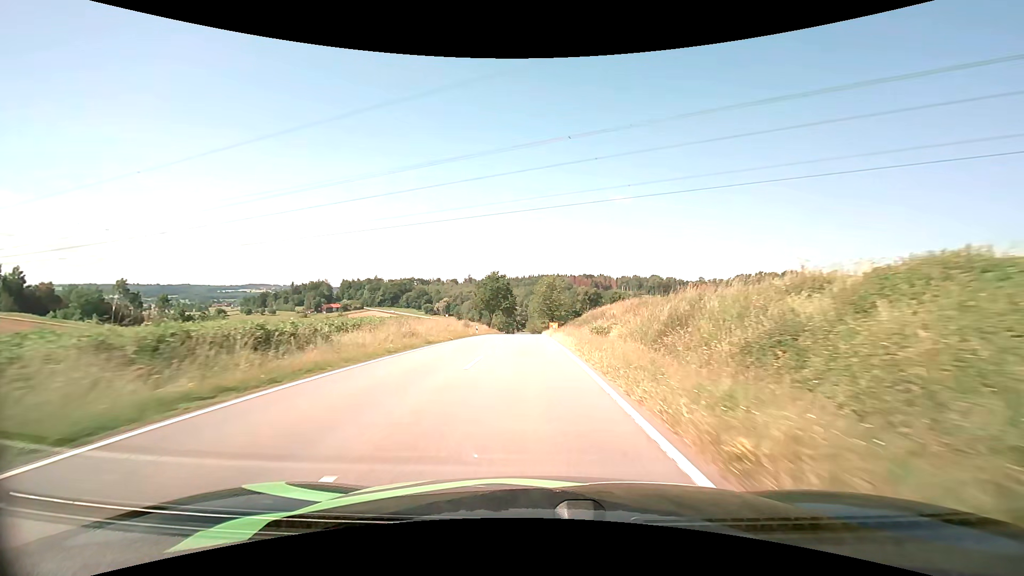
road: tertiary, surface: asphalt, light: Day
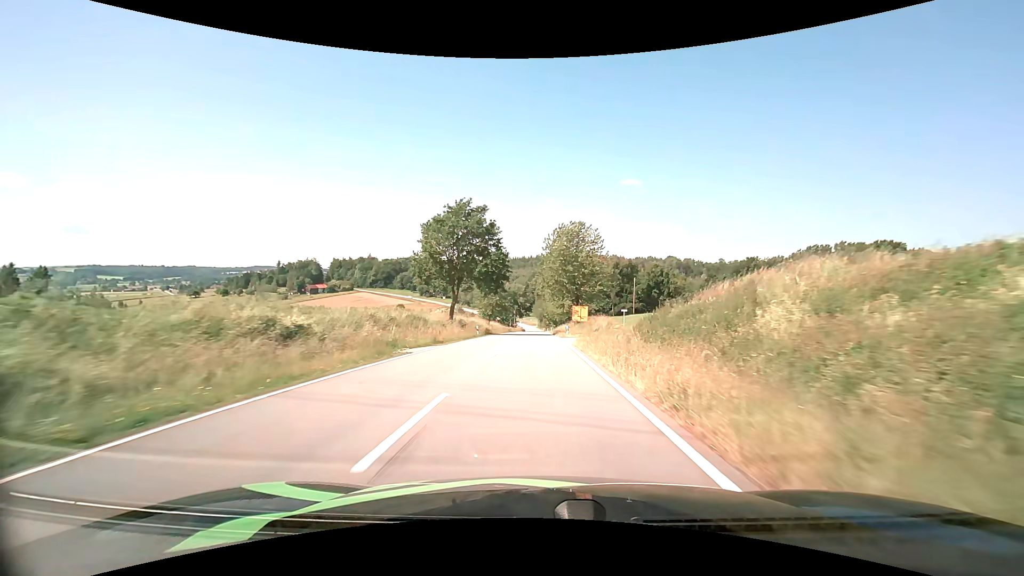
(-0.8, +58.1) m; -1°
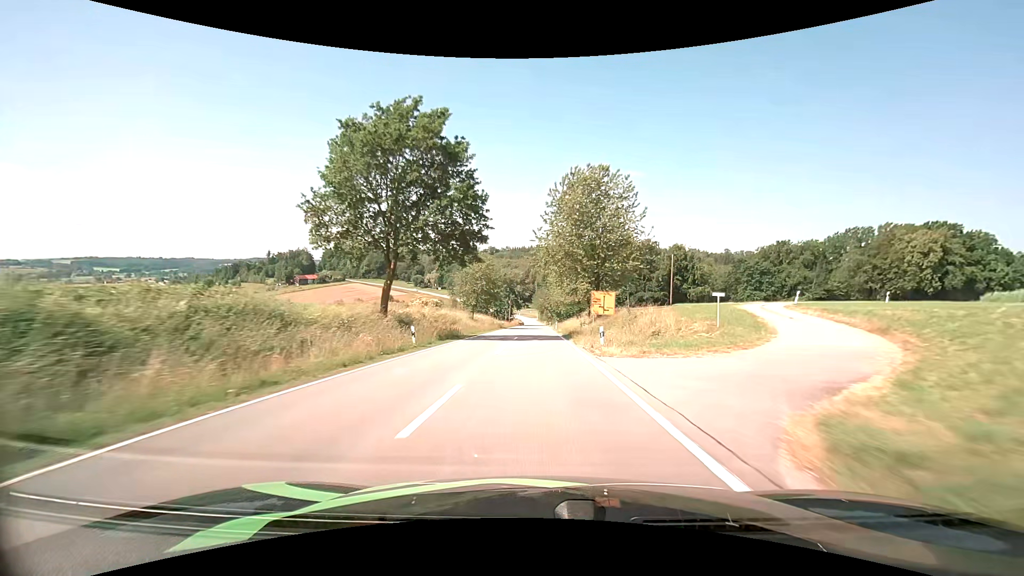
(0.0, +23.7) m; 0°
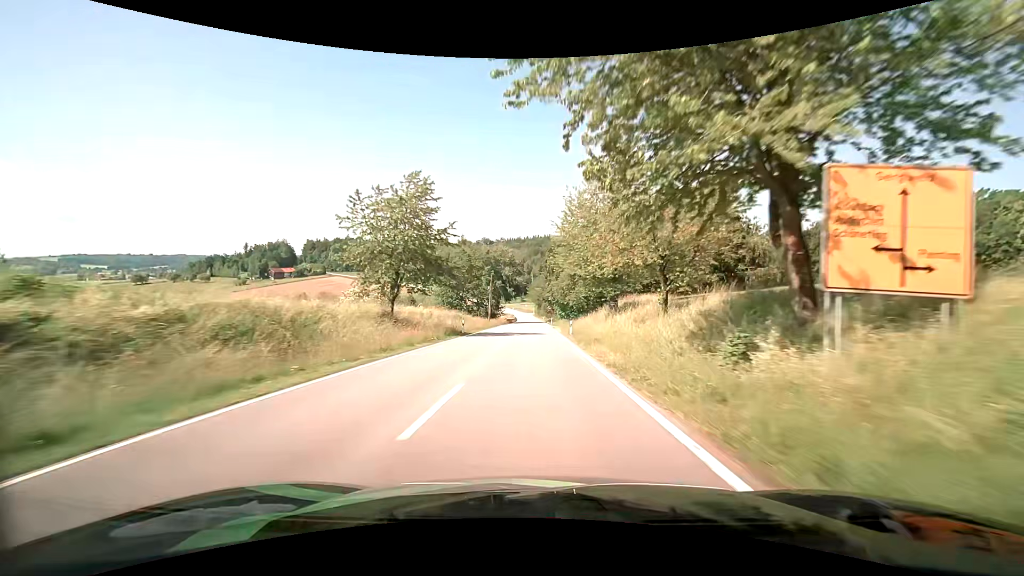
(+0.2, +37.2) m; 0°
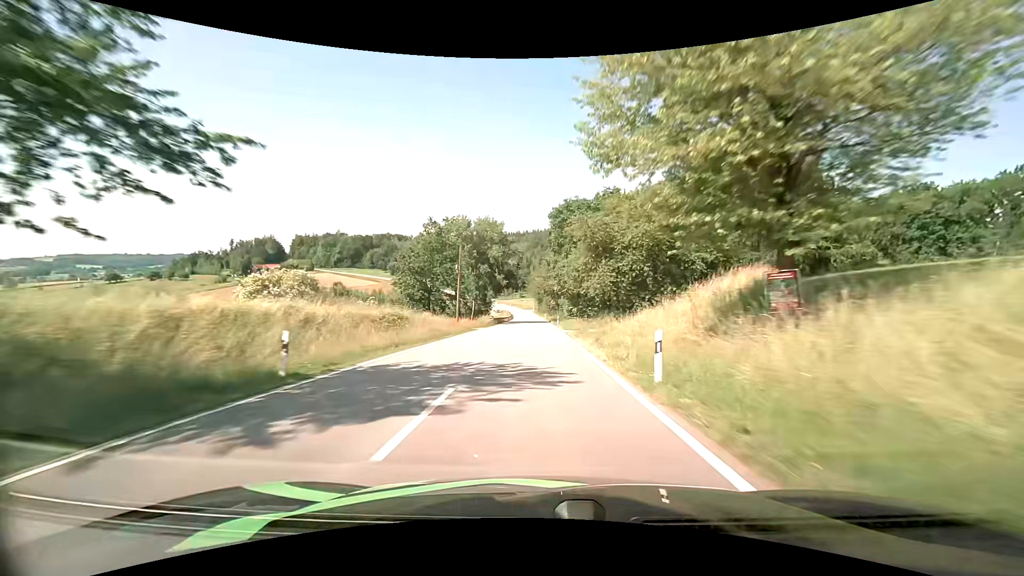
(0.0, +25.8) m; 0°
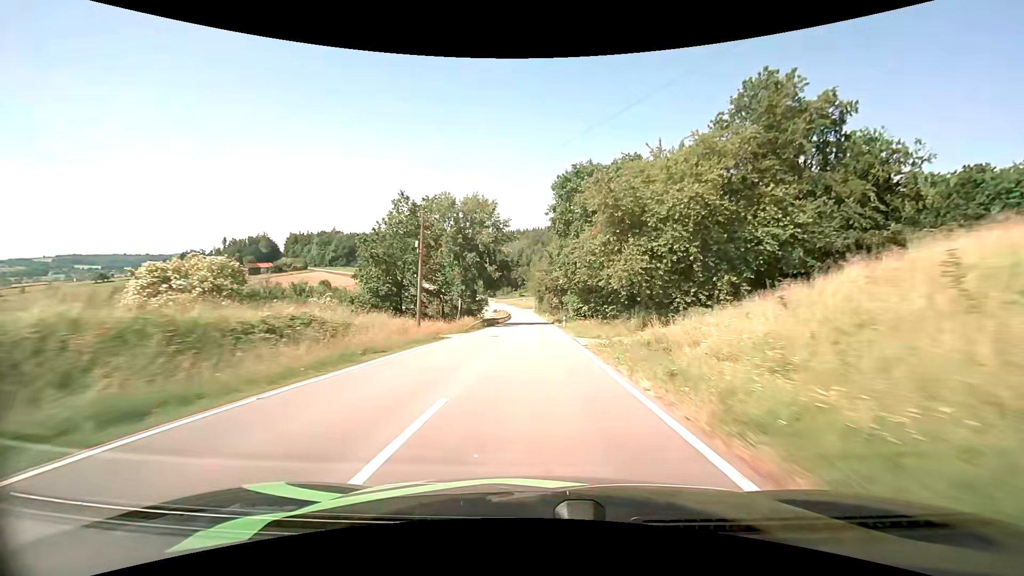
(0.0, +12.9) m; 0°
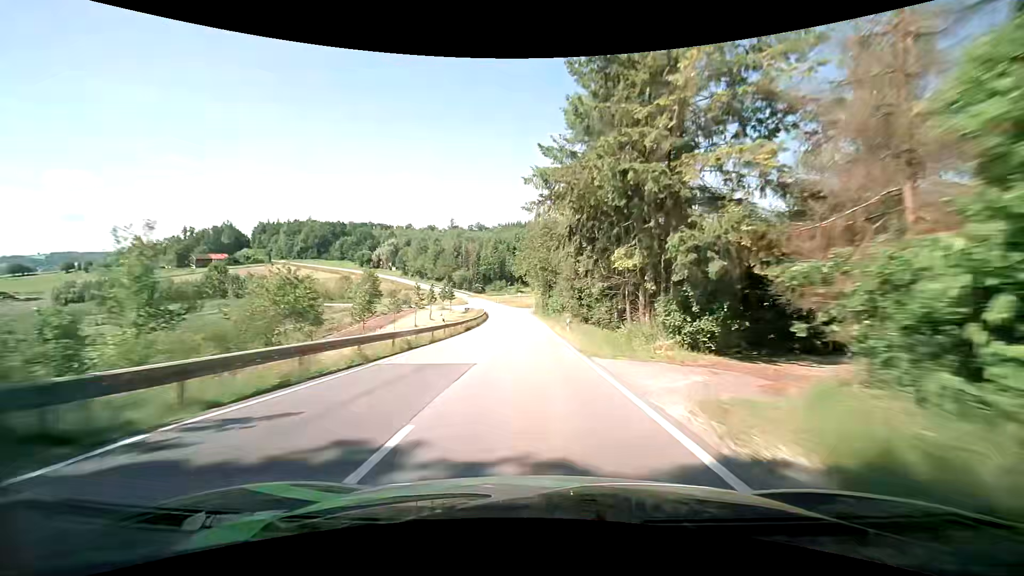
(-0.1, +63.7) m; 0°
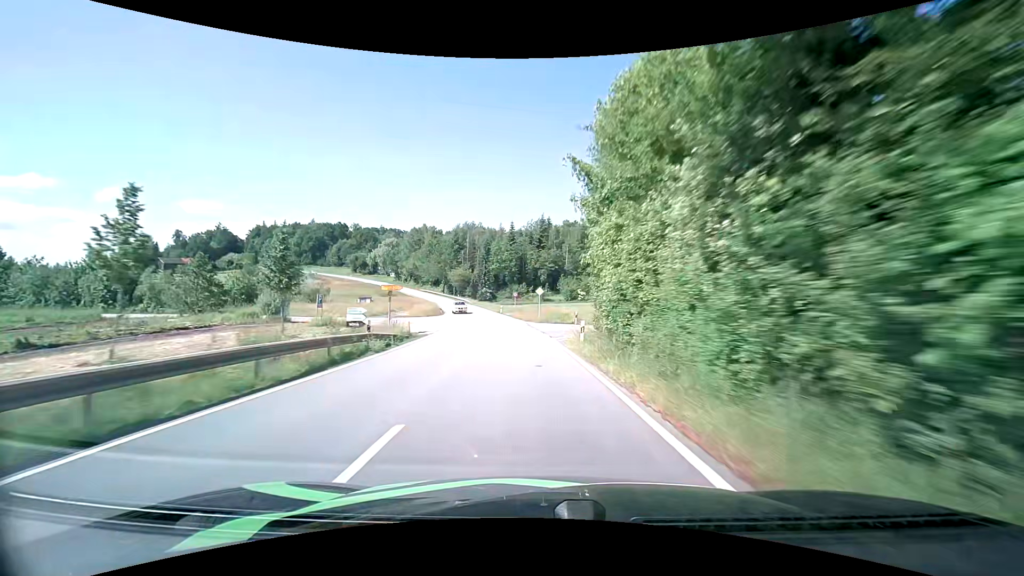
(-1.4, +61.9) m; -3°
(0, +10) (0, +20) (-1, +30) (-2, +40) (-3, +50) (-5, +60) (-7, +69) (-10, +79) (-12, +89) (-15, +98) m
